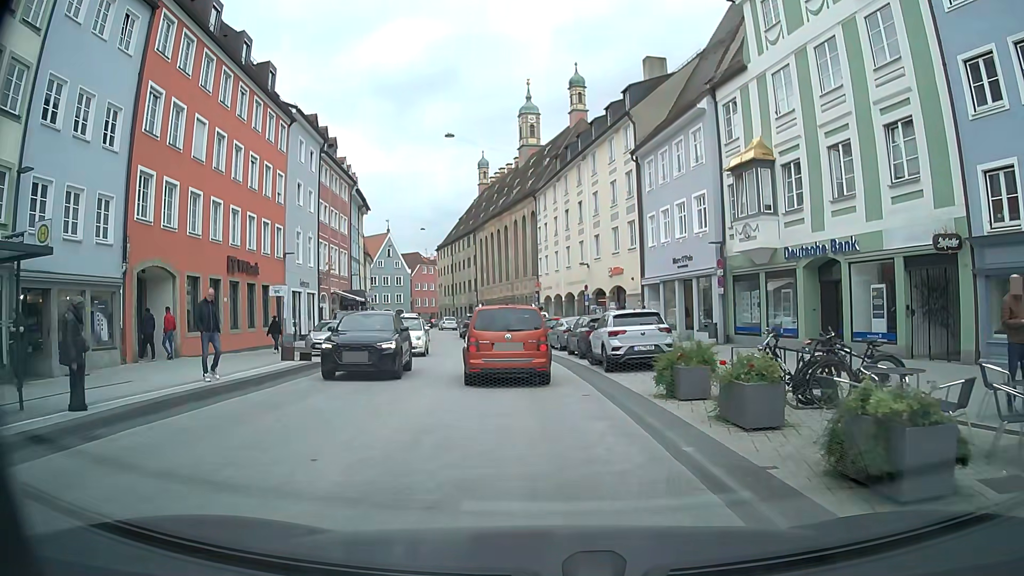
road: secondary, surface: asphalt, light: Day
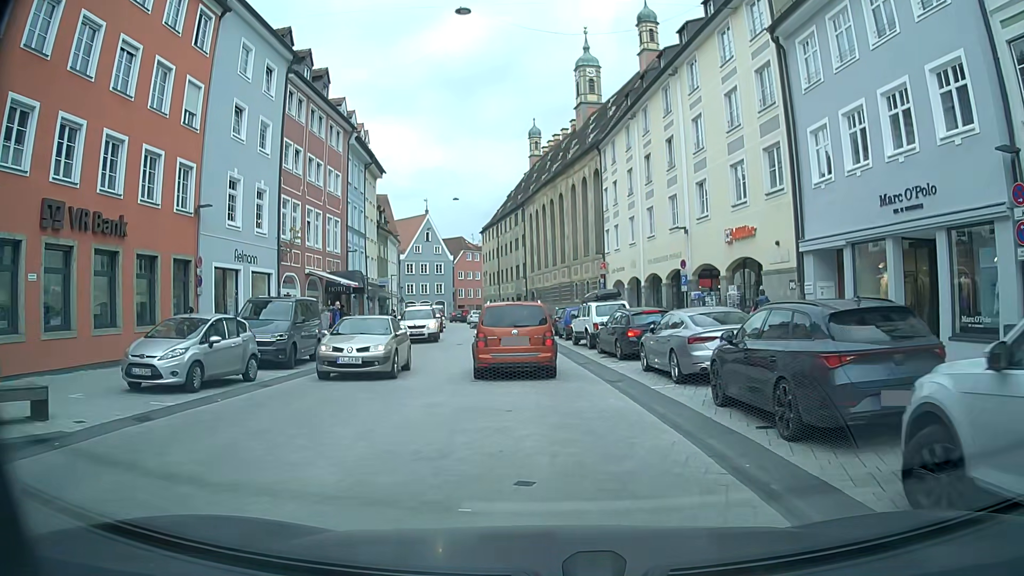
(-0.5, +16.0) m; -4°
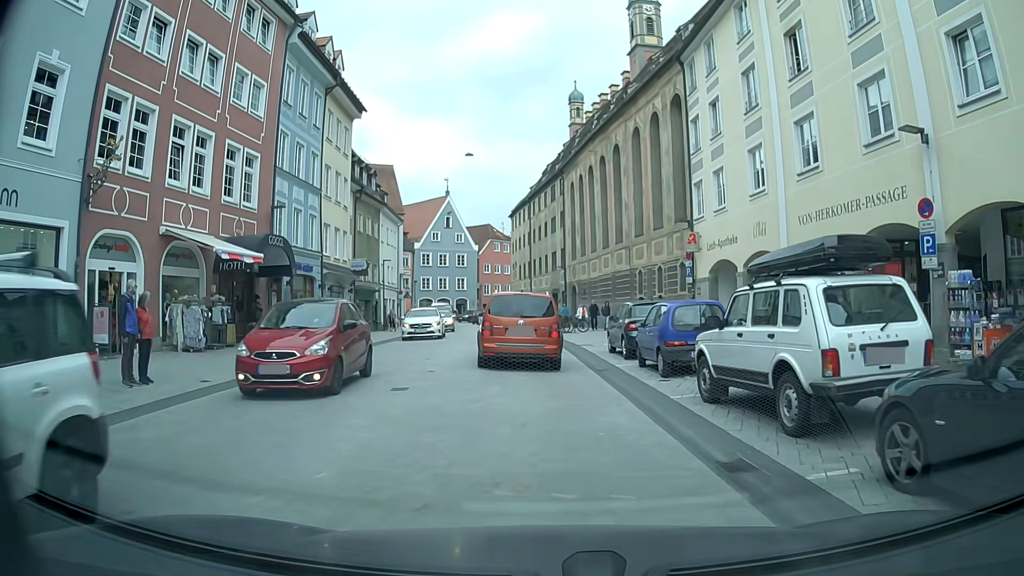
(-0.6, +17.2) m; -3°
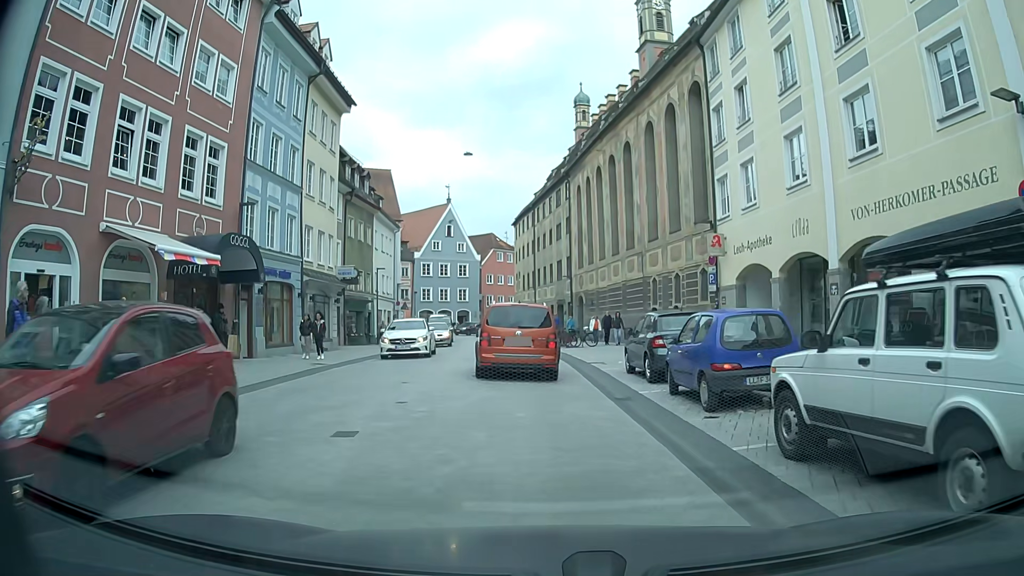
(0.0, +3.2) m; +1°
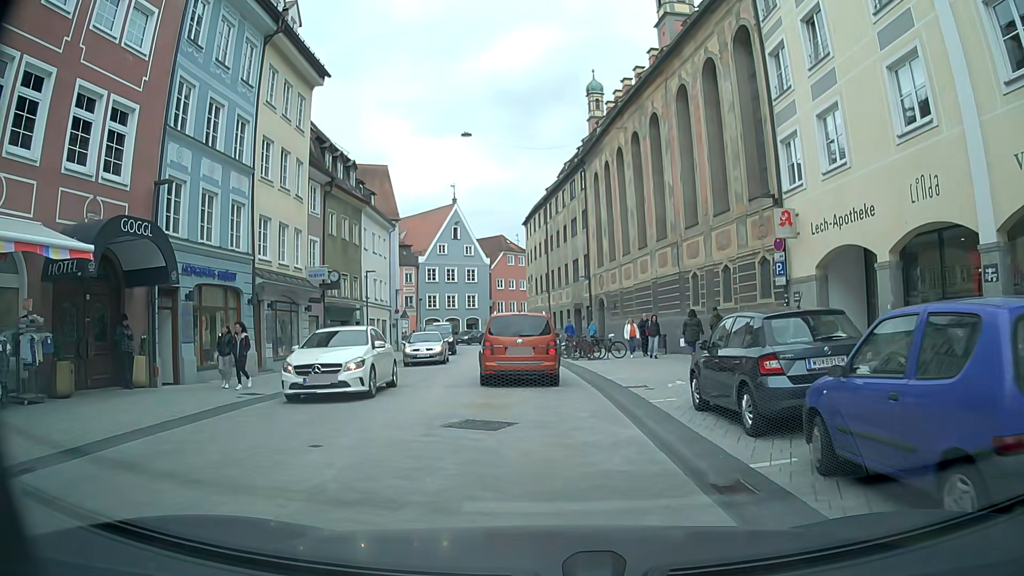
(-0.1, +6.1) m; -2°
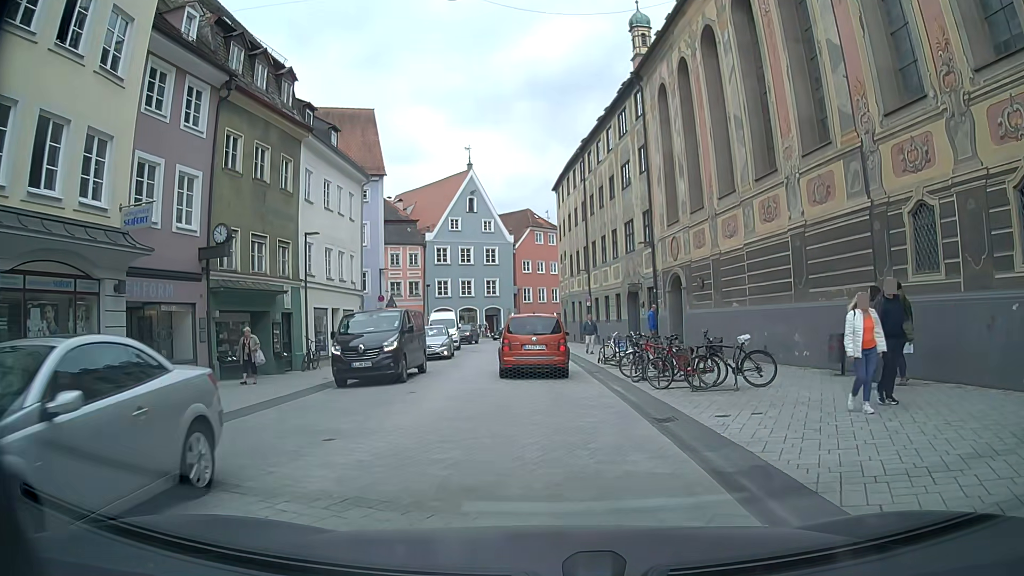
(-0.4, +15.2) m; -3°
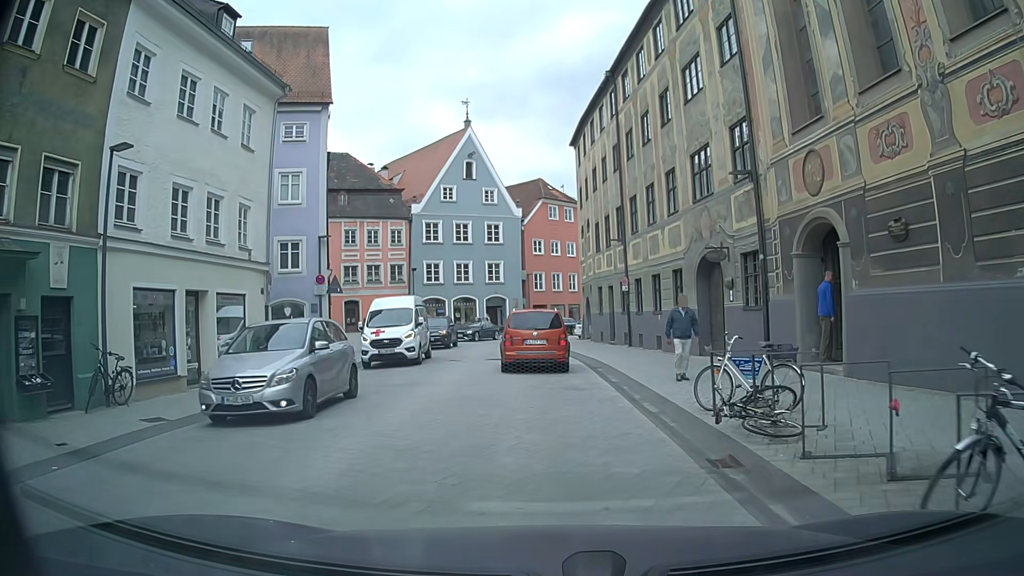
(0.0, +13.5) m; -1°
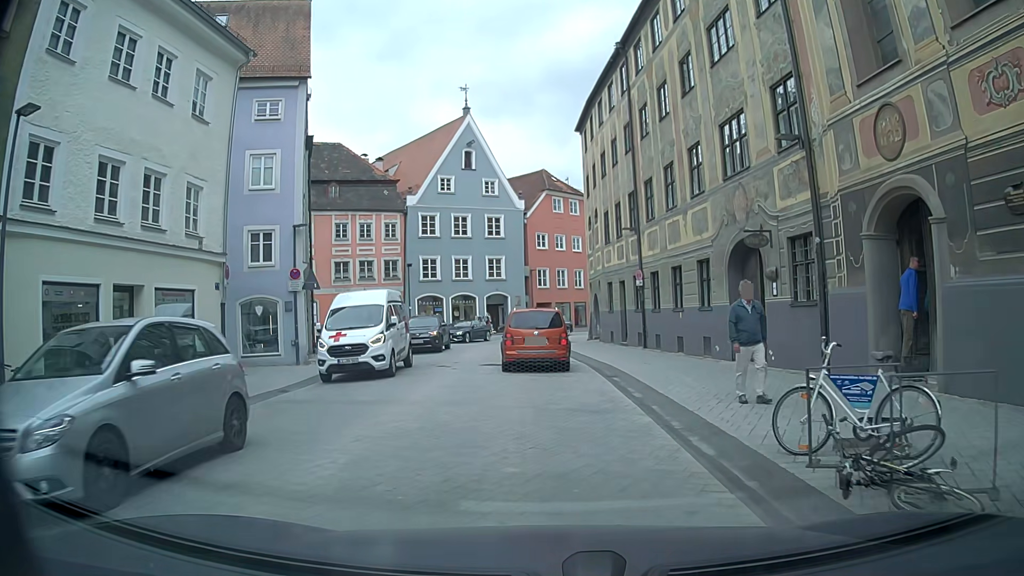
(0.0, +3.3) m; +1°
